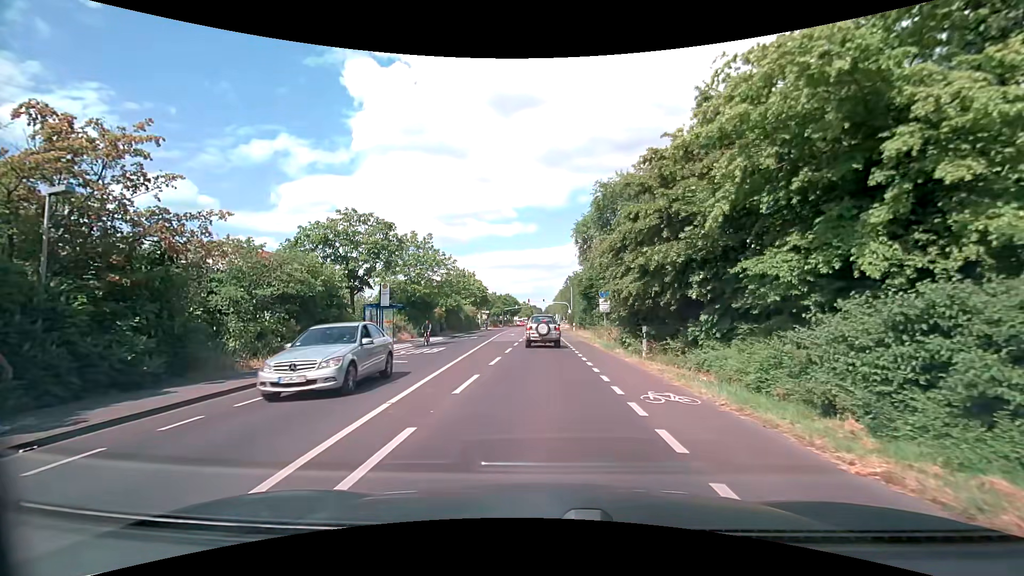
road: secondary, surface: asphalt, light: Day
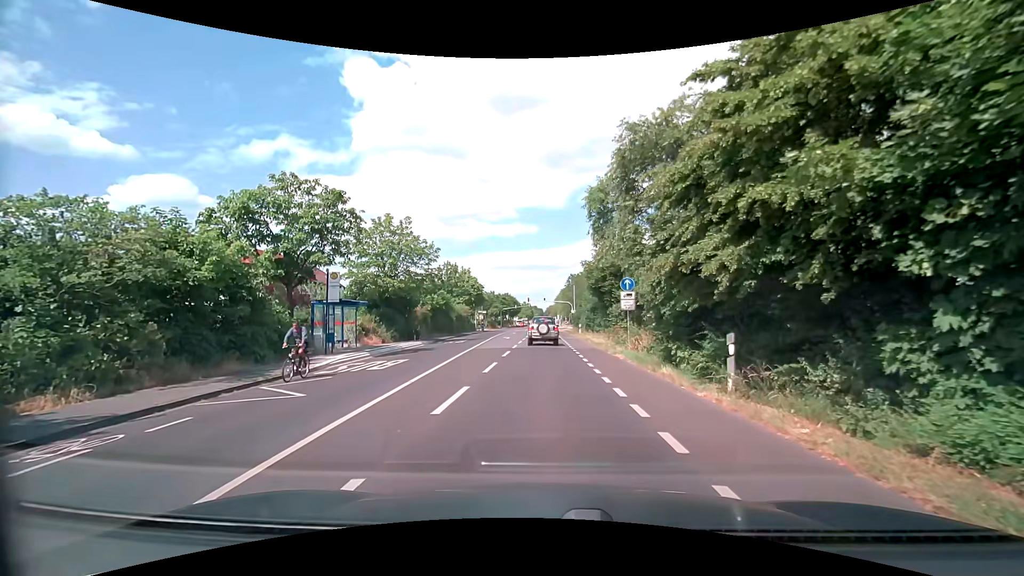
(0.0, +8.0) m; 0°
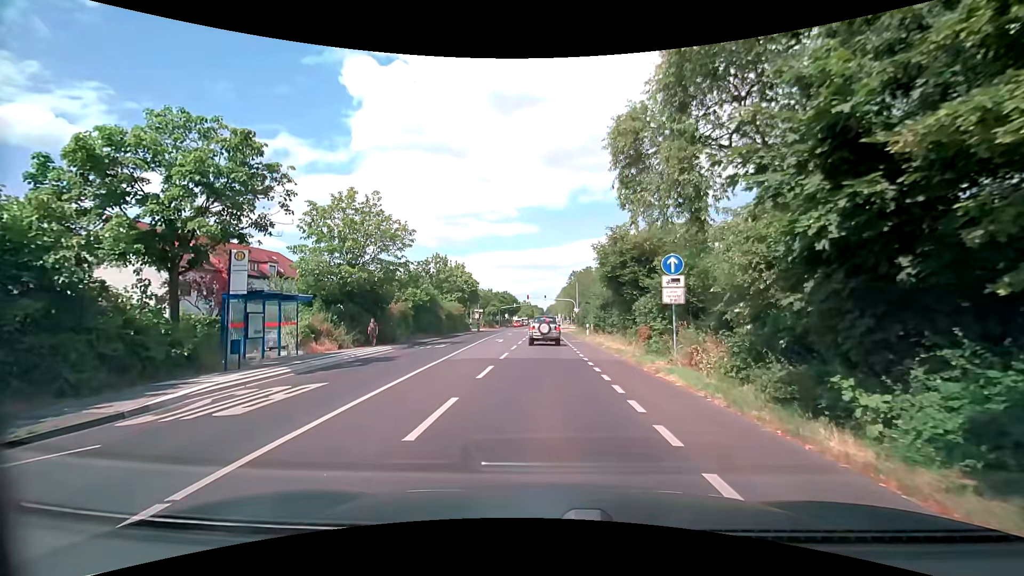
(0.0, +7.6) m; 0°
